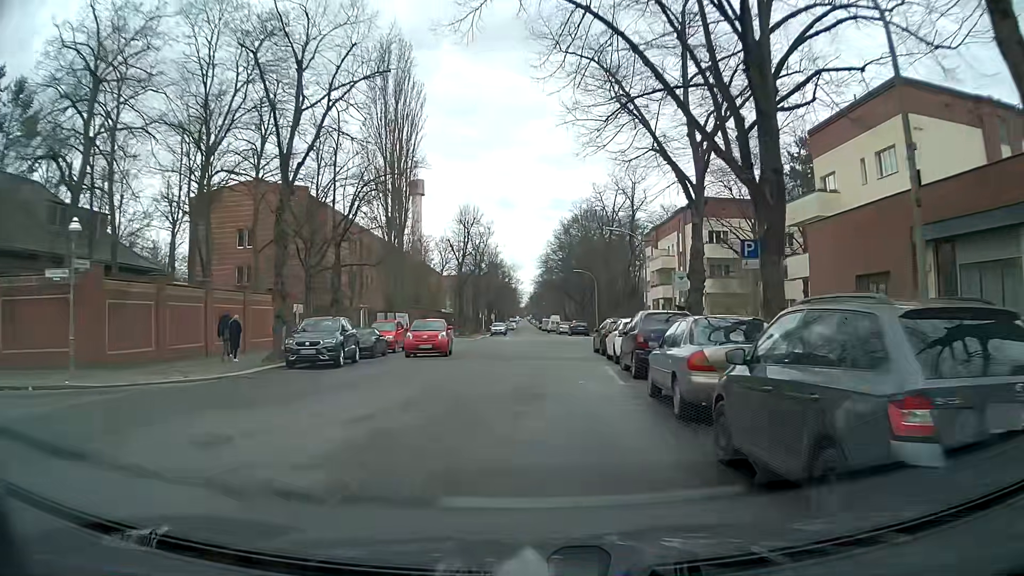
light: Day
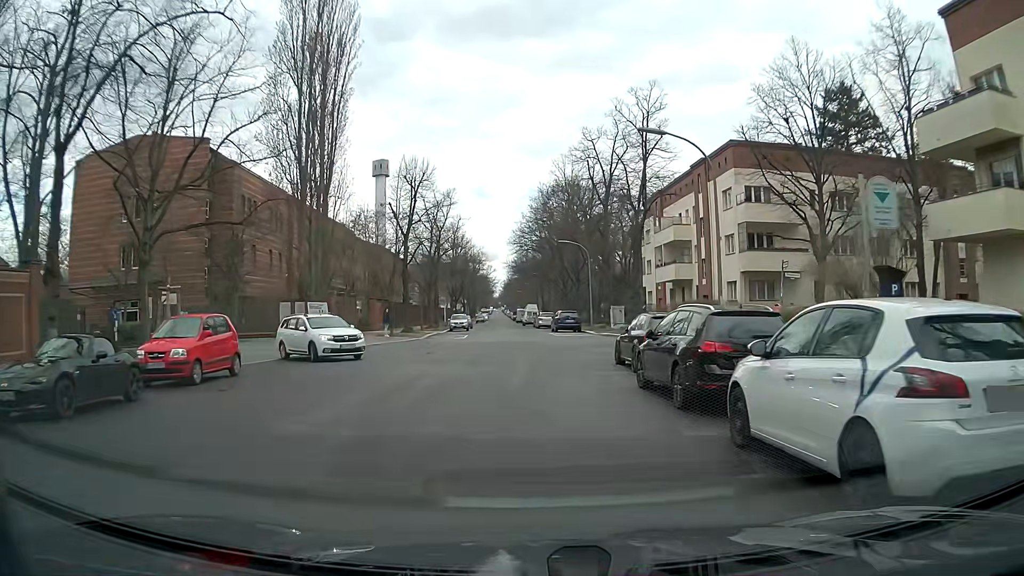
(+0.5, +17.8) m; +1°
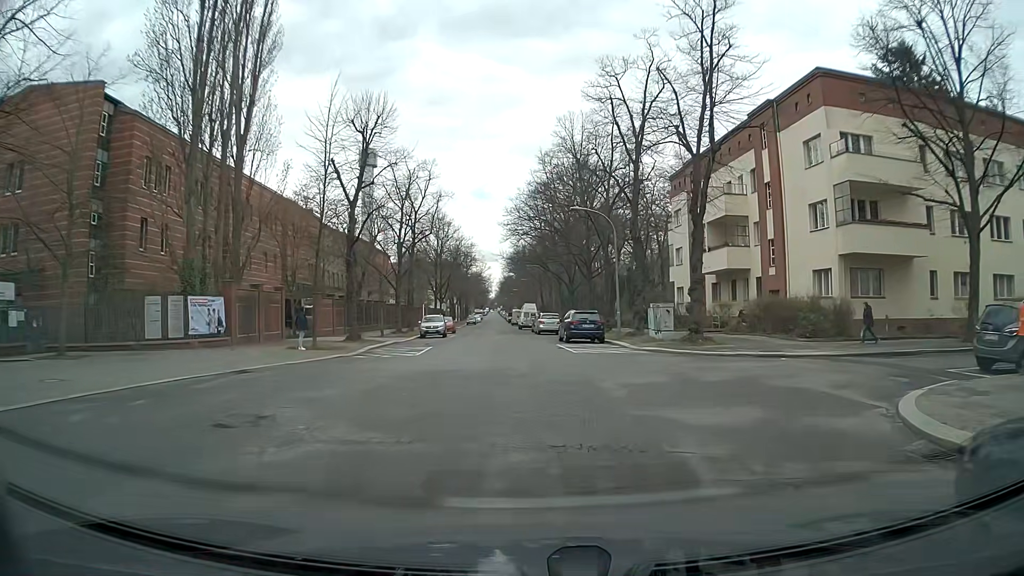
(+0.2, +15.0) m; +2°
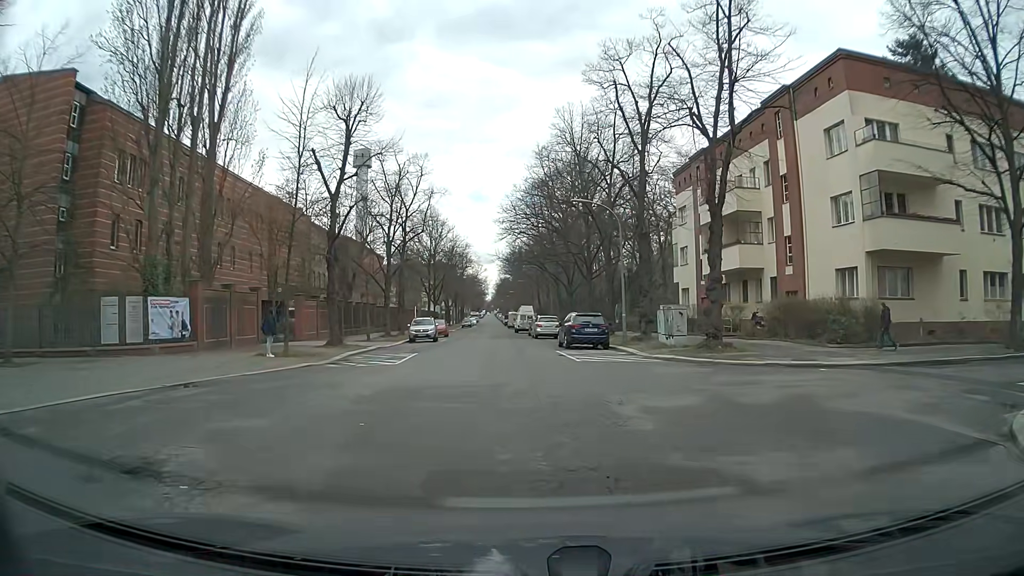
(-0.1, +2.9) m; -2°
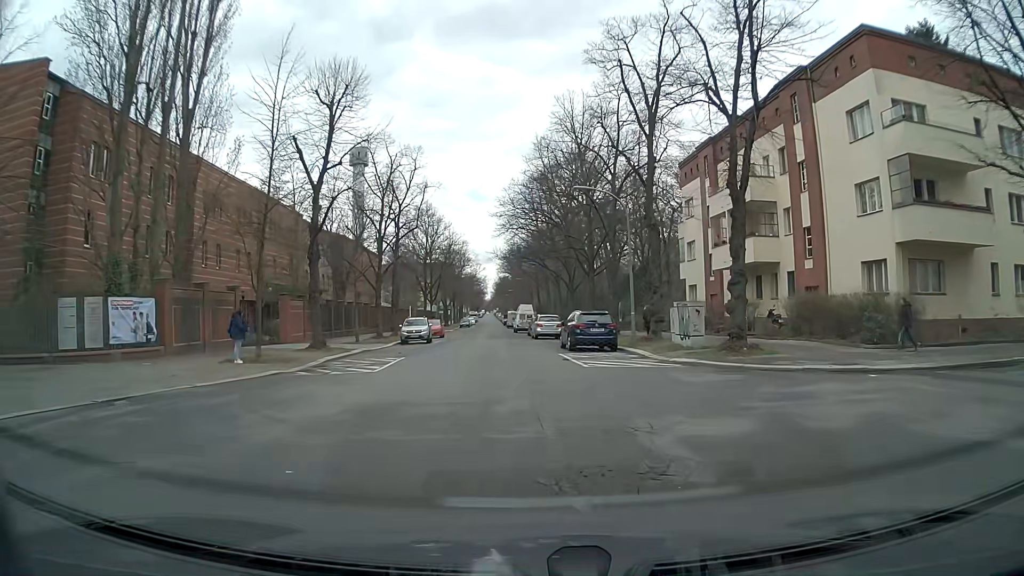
(+0.1, +2.6) m; +2°
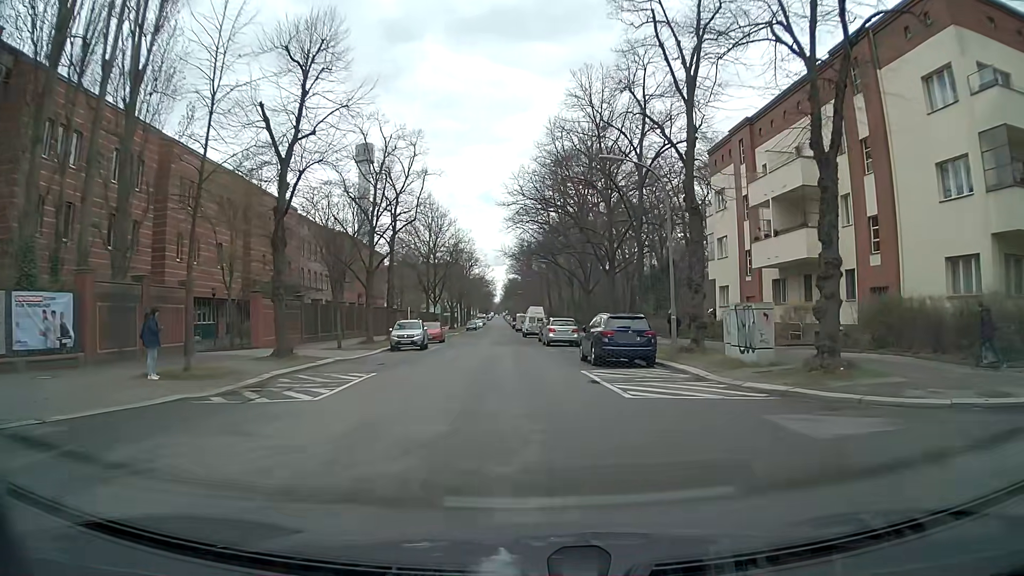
(-0.2, +5.8) m; -3°
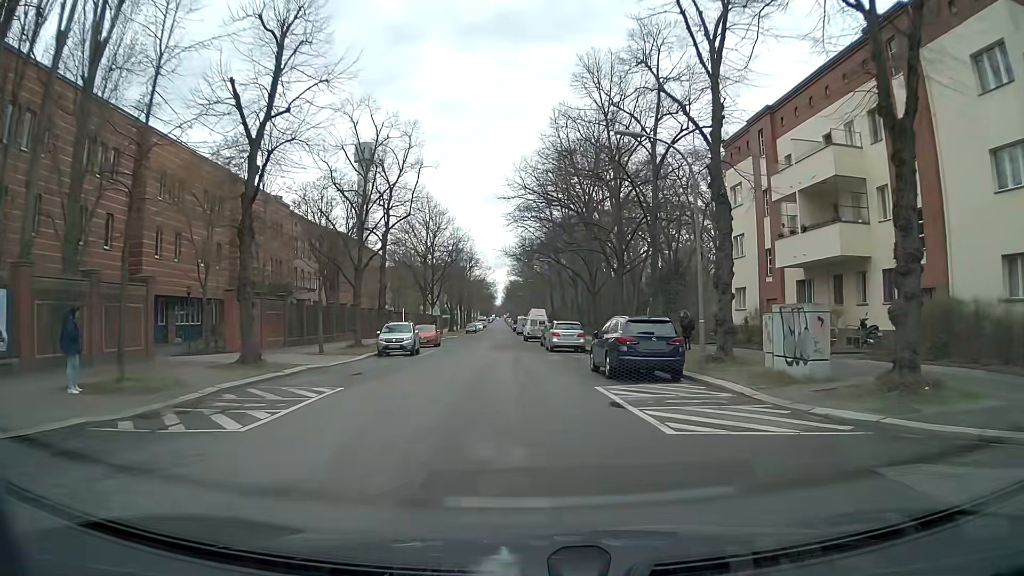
(0.0, +3.3) m; +2°
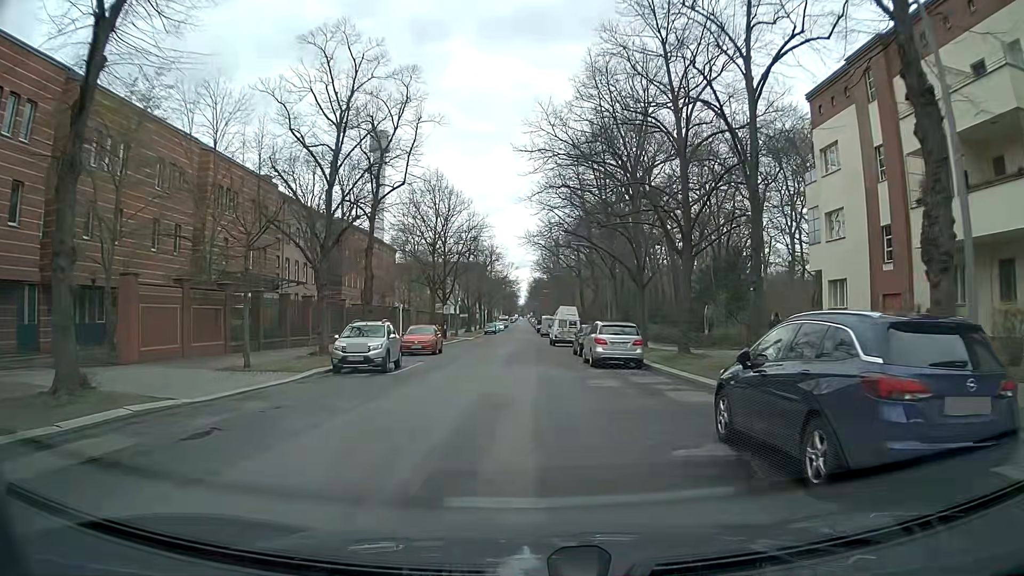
(-0.4, +10.7) m; -3°
